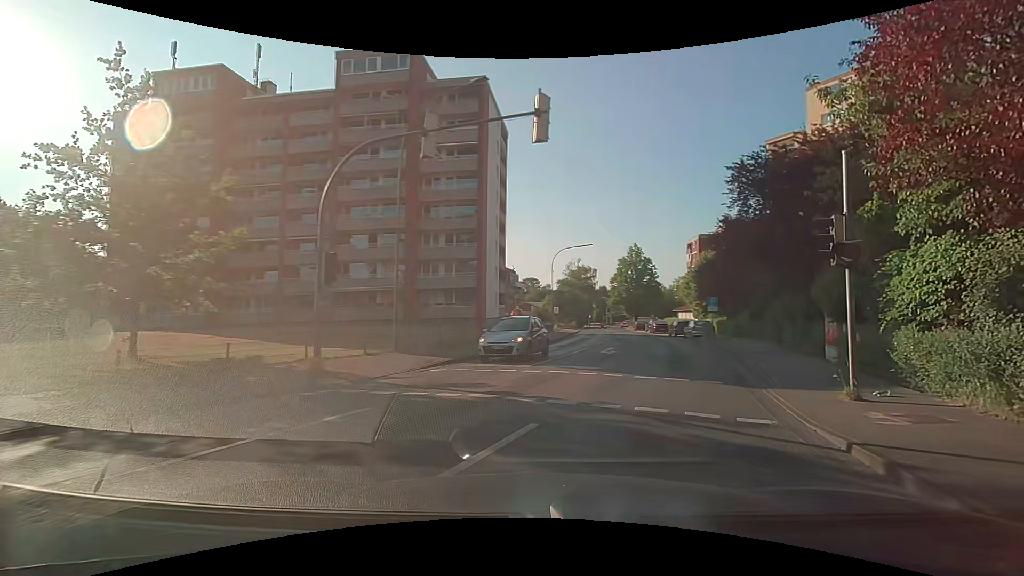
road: secondary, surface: asphalt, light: Day
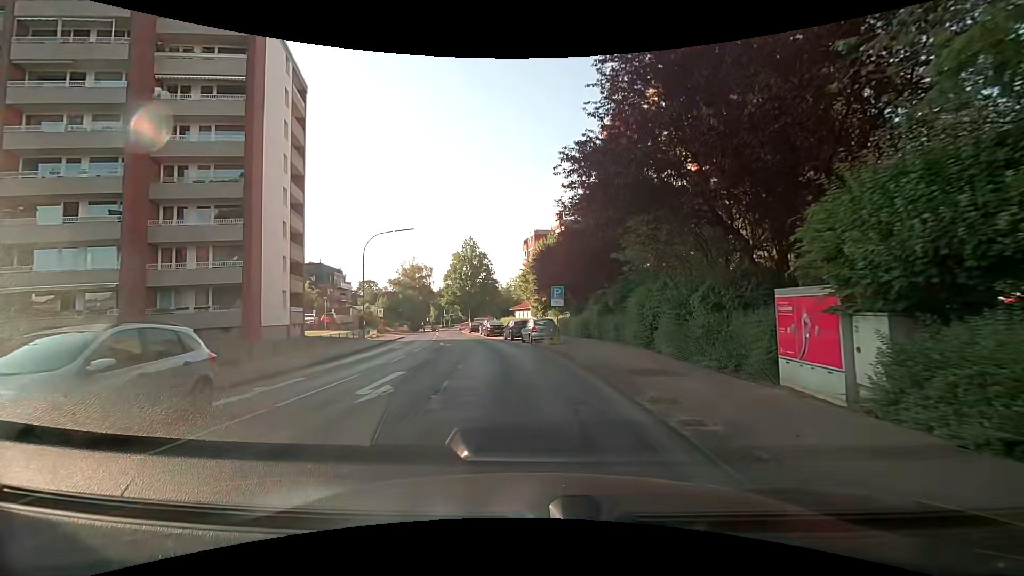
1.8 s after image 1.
(+2.6, +10.8) m; +19°
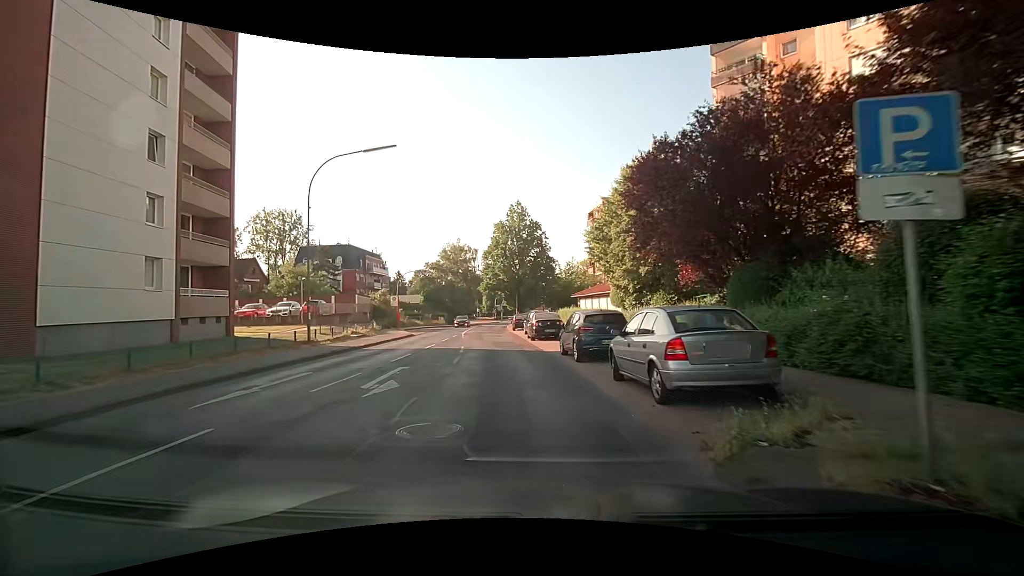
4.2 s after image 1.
(-1.2, +20.6) m; -8°
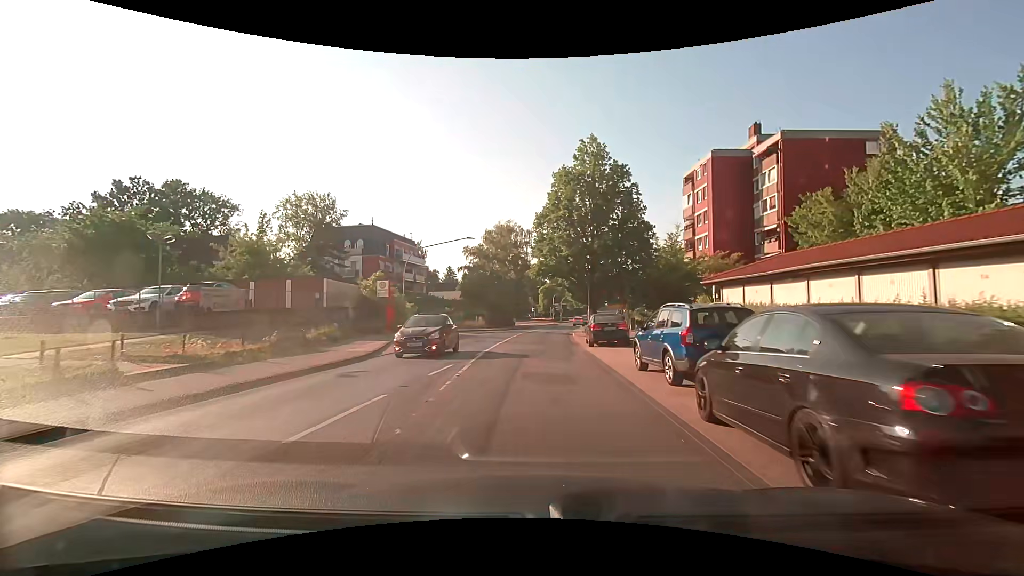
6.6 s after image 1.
(-1.4, +22.4) m; -7°
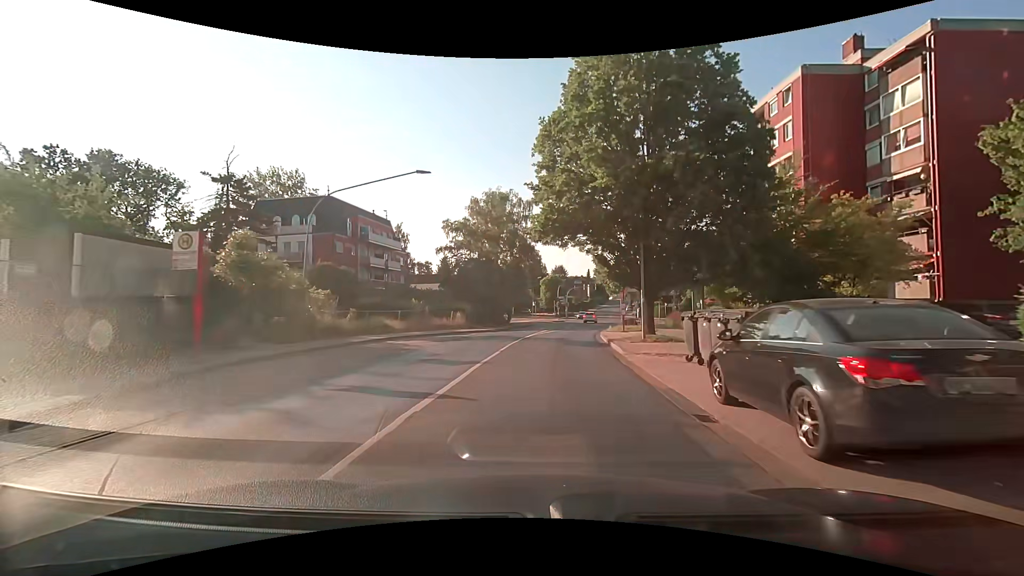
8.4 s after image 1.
(+0.1, +17.9) m; +1°
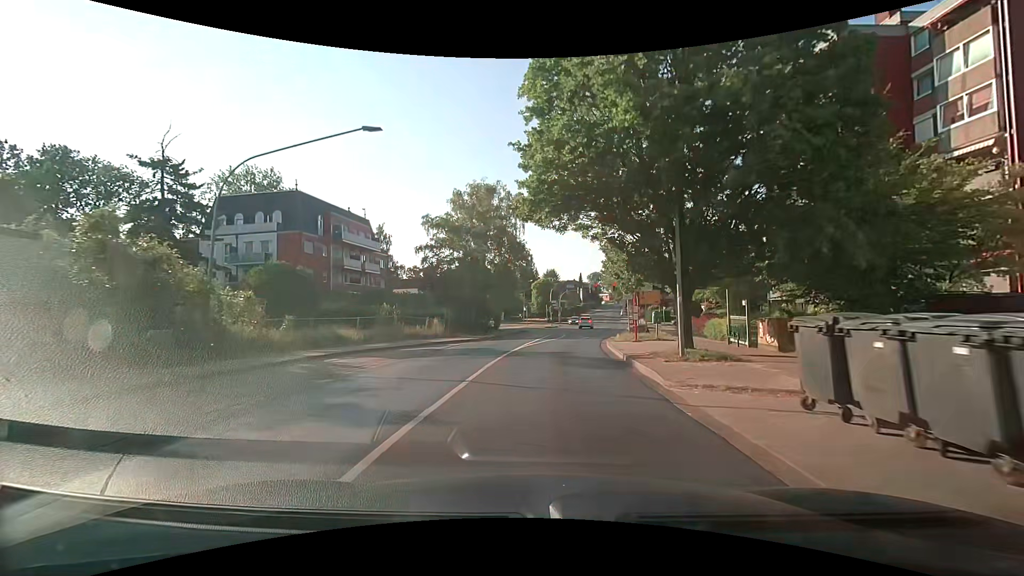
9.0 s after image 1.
(0.0, +6.0) m; 0°
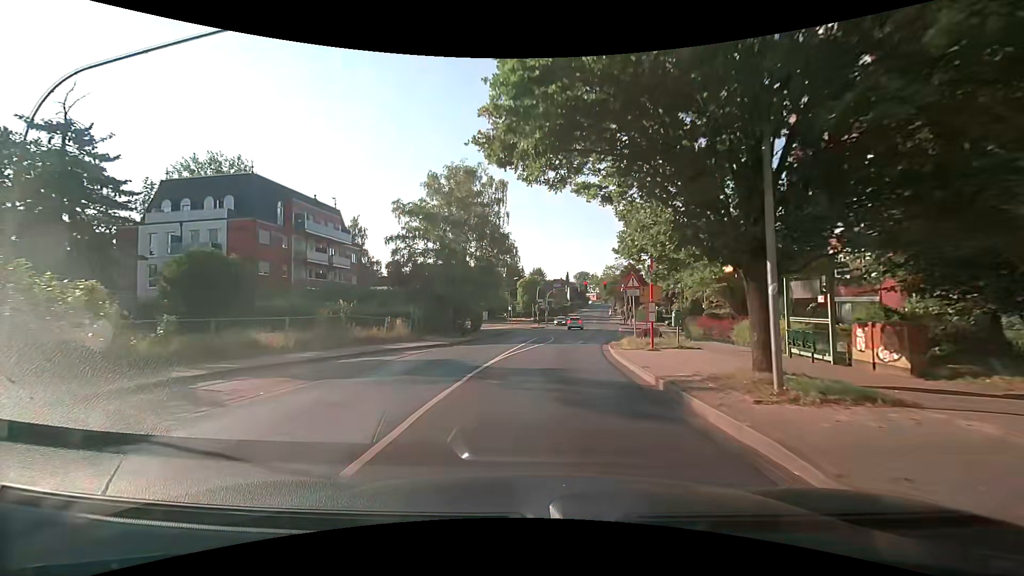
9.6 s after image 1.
(+0.1, +5.9) m; +2°
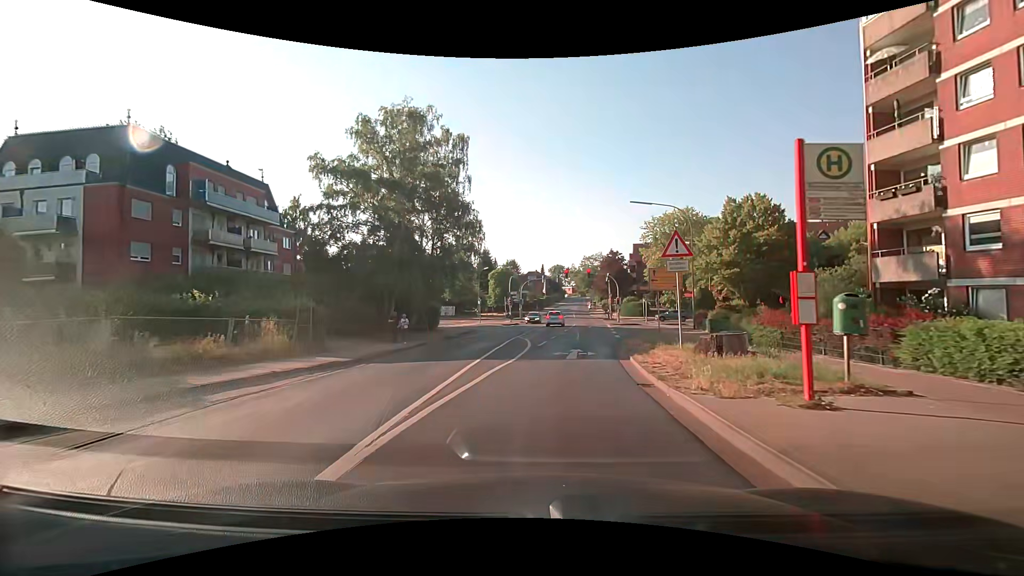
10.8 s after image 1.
(+0.3, +11.3) m; +3°
(0, +10) (+1, +20) (+1, +30) (+1, +40) (+2, +50) (+3, +60) (+3, +70) (-3, +78) (-12, +81) (-22, +84) m
